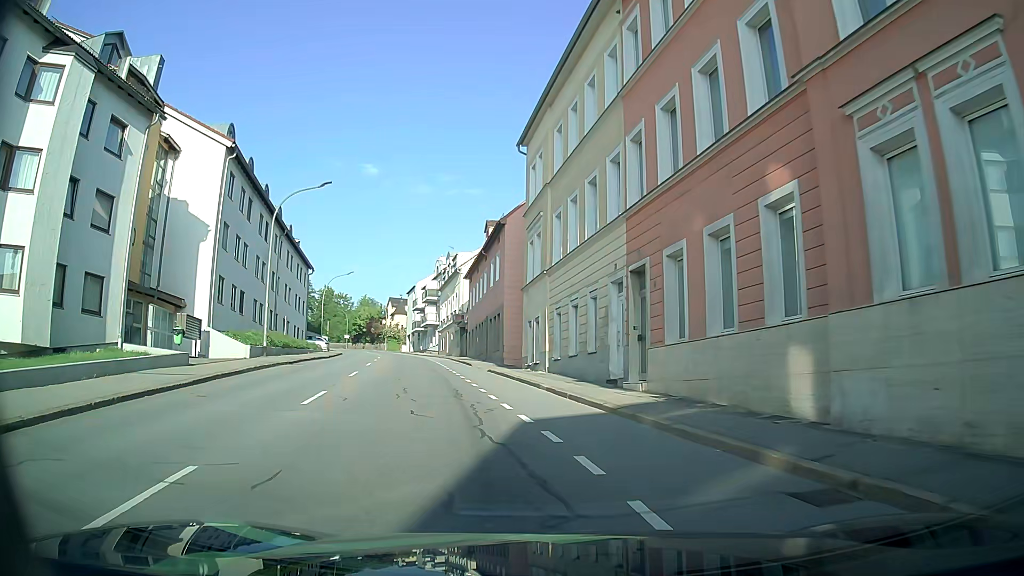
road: tertiary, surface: asphalt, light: Day
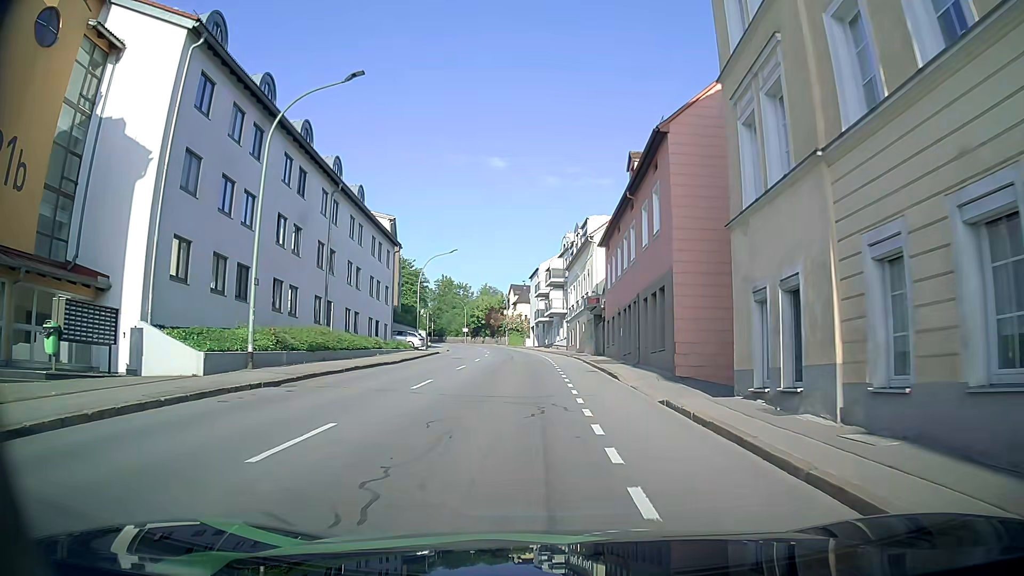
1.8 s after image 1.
(-1.8, +15.4) m; -11°
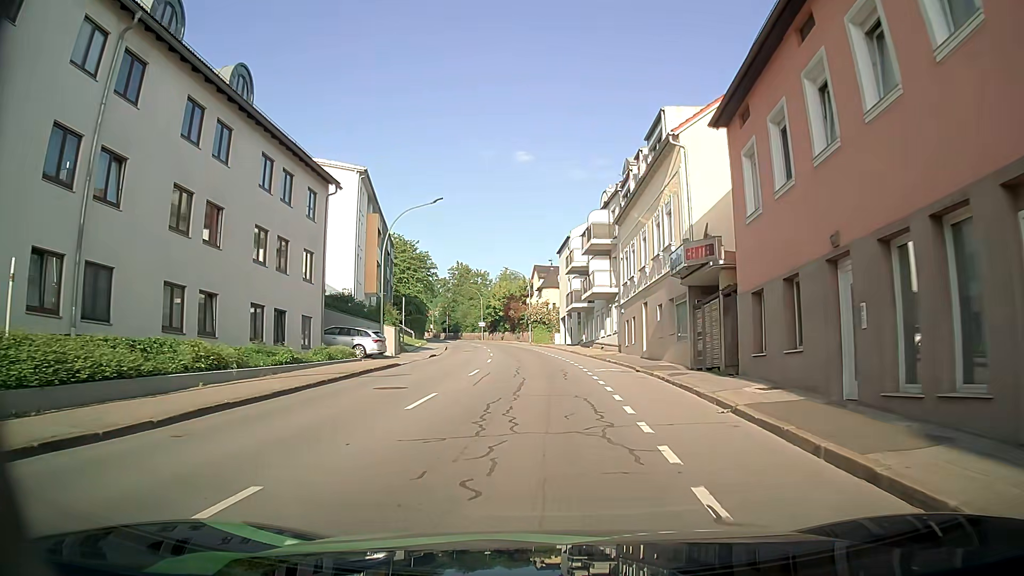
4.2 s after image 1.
(-0.5, +22.3) m; -3°
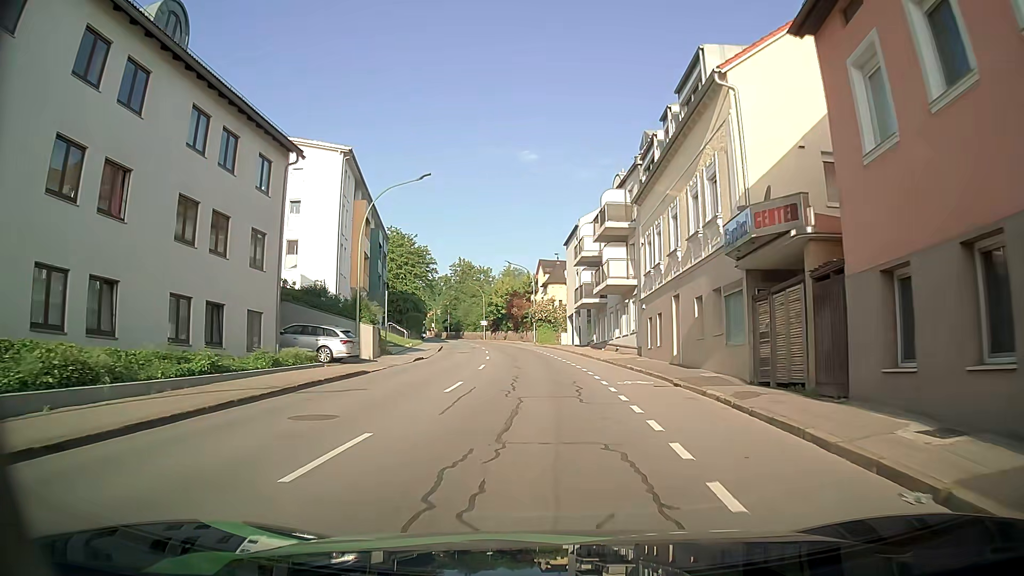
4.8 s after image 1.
(0.0, +5.9) m; 0°
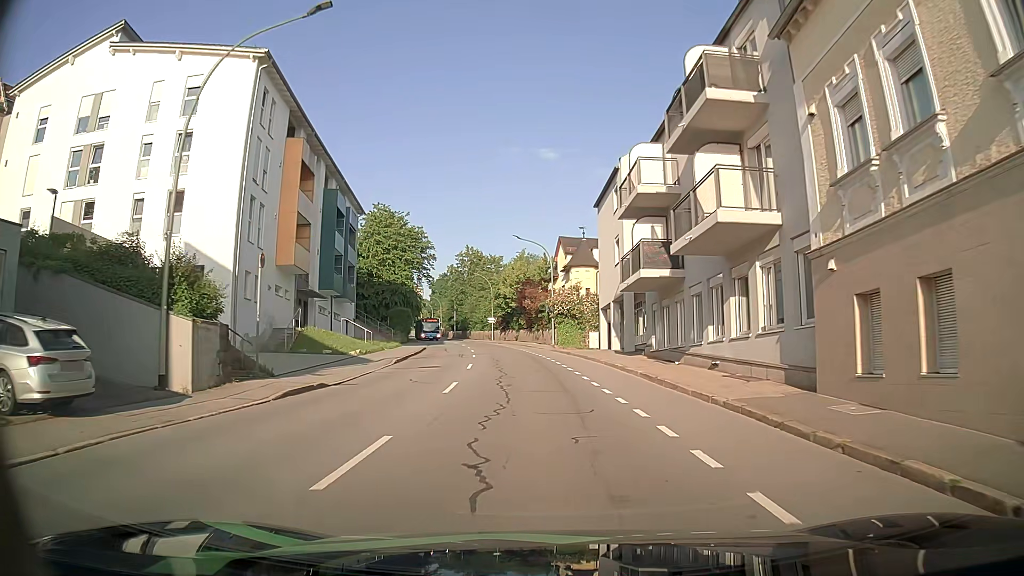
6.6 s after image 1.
(-0.2, +18.5) m; -1°
